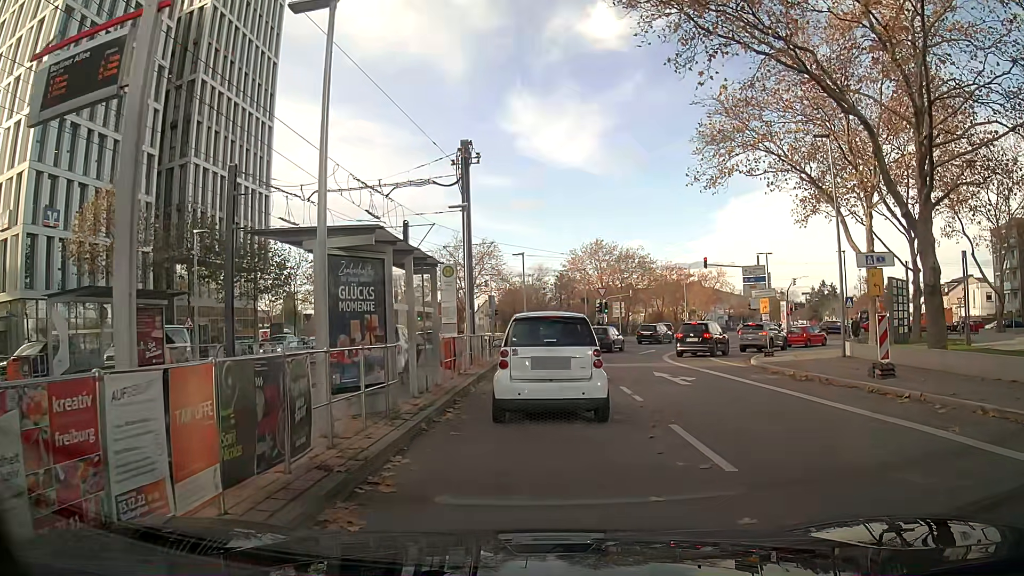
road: secondary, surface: asphalt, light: Day
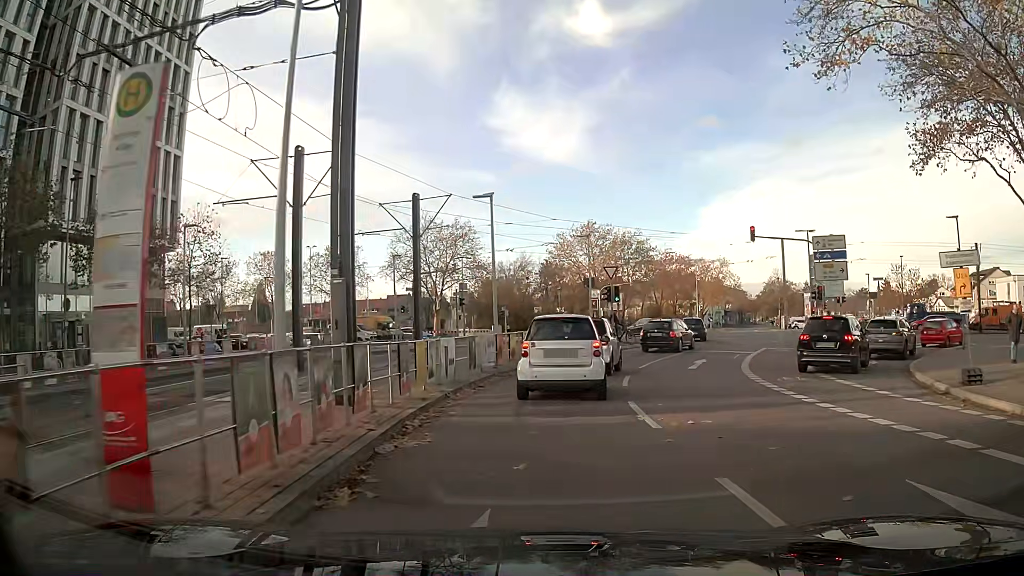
(+0.2, +15.9) m; +1°
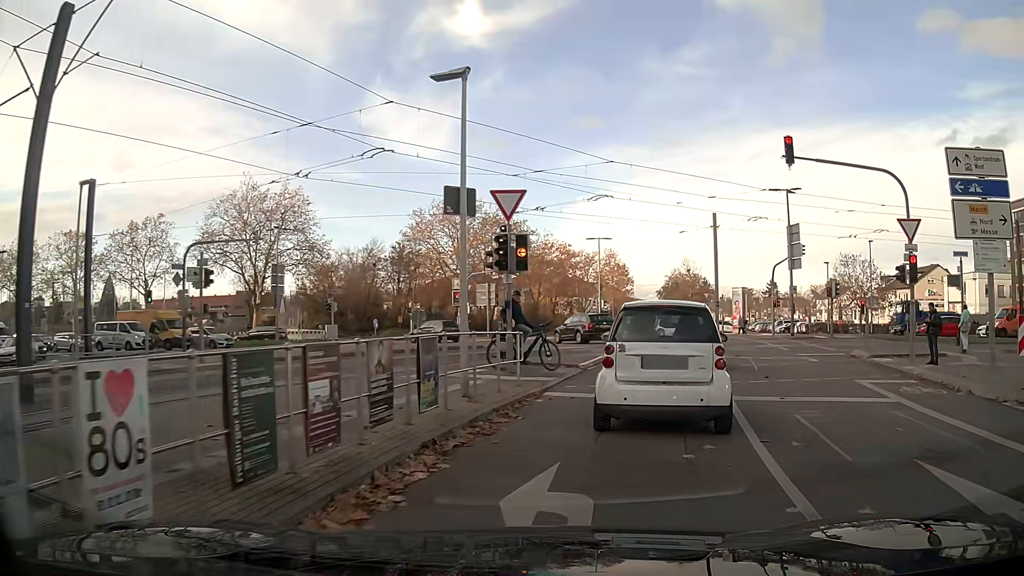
(+1.6, +19.8) m; +14°
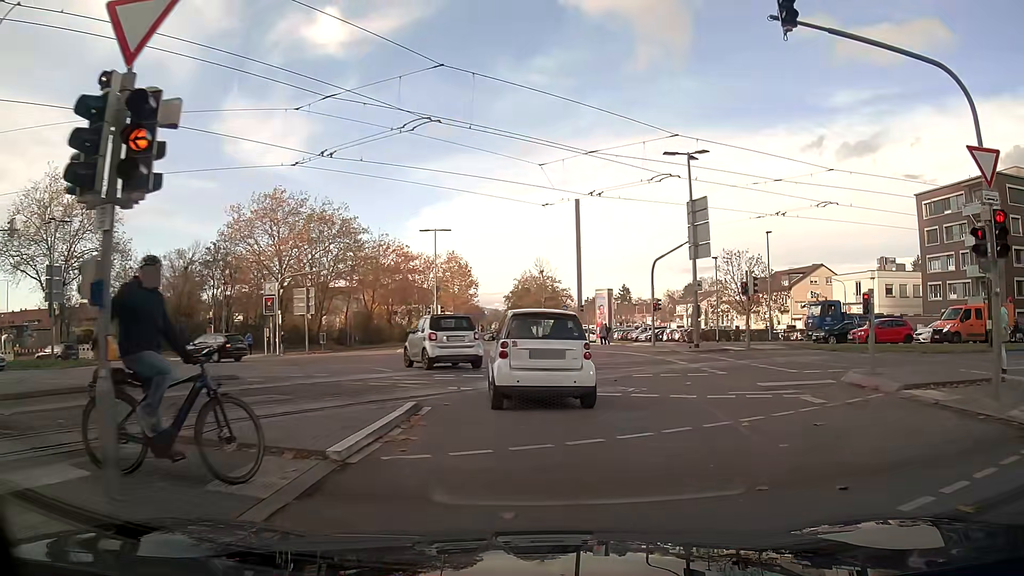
(+1.2, +10.5) m; +11°
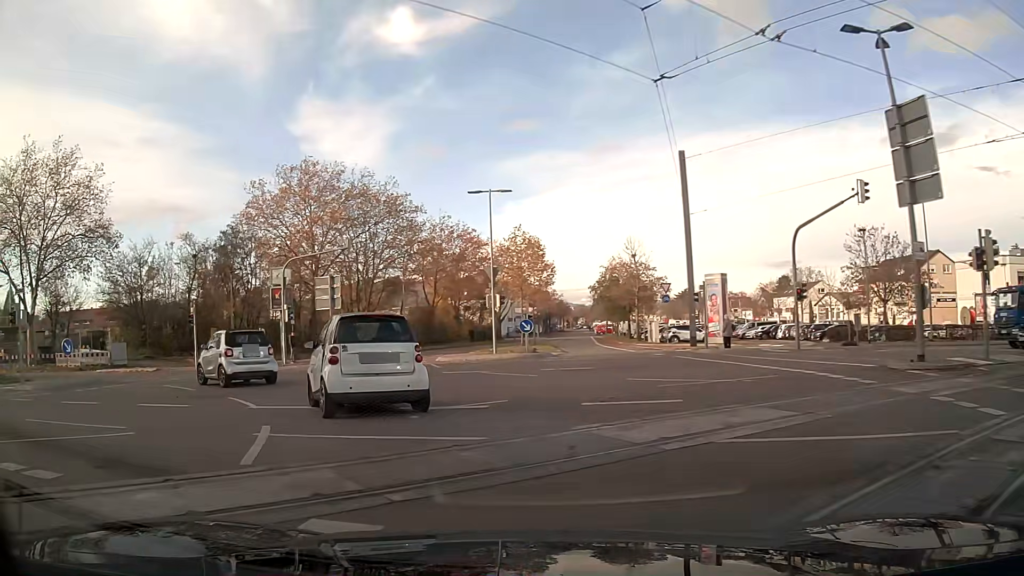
(-0.8, +13.1) m; -13°
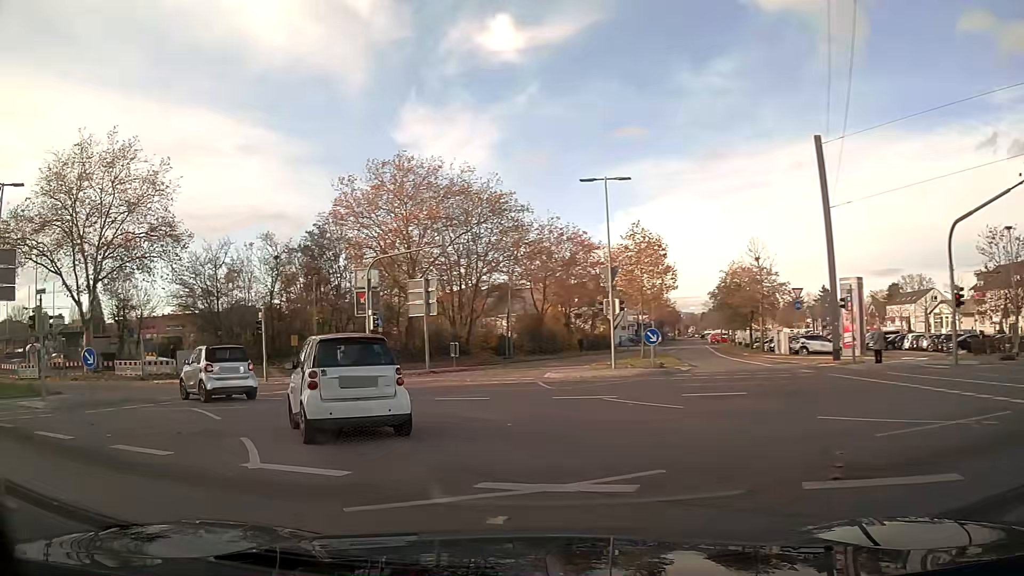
(-0.4, +4.8) m; -10°
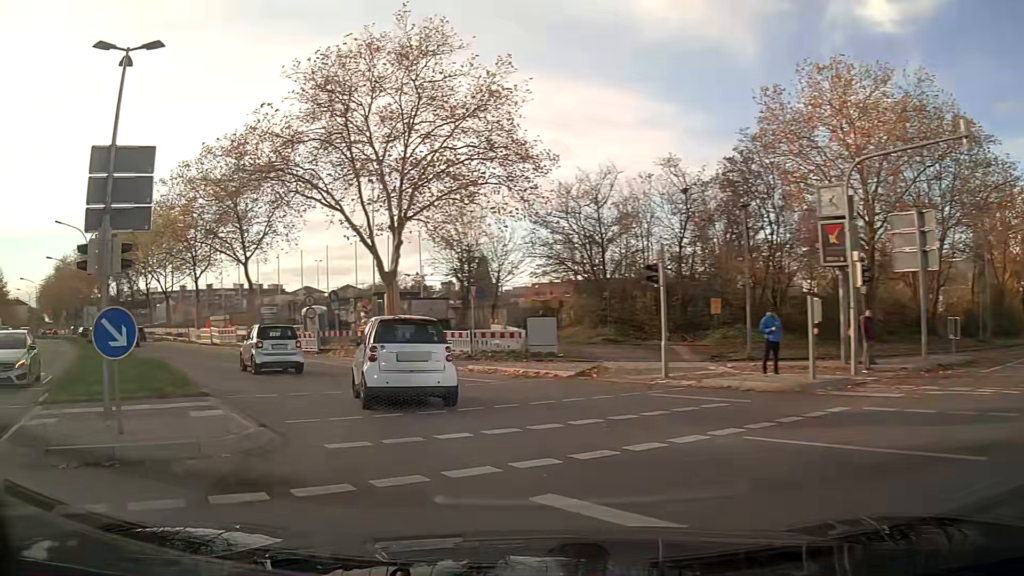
(-4.6, +14.1) m; -35°
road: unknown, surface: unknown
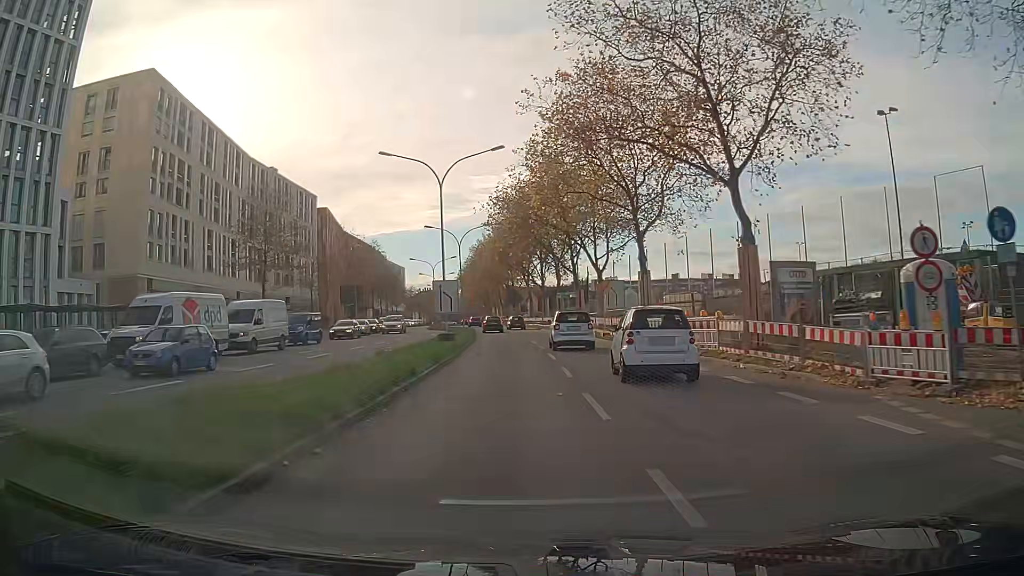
(-8.3, +21.2) m; -35°
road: secondary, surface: asphalt
(0, +10) (0, +20) (-1, +30) (-1, +40) (-2, +50) (-3, +60) (-4, +70) (-4, +80) (-6, +90) (-7, +100) m
